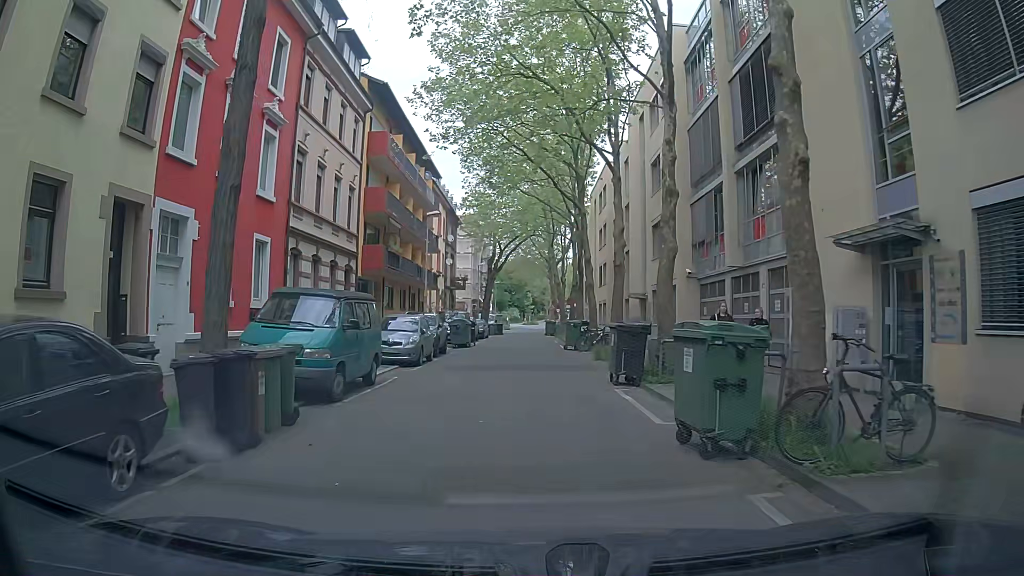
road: residential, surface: asphalt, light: Day
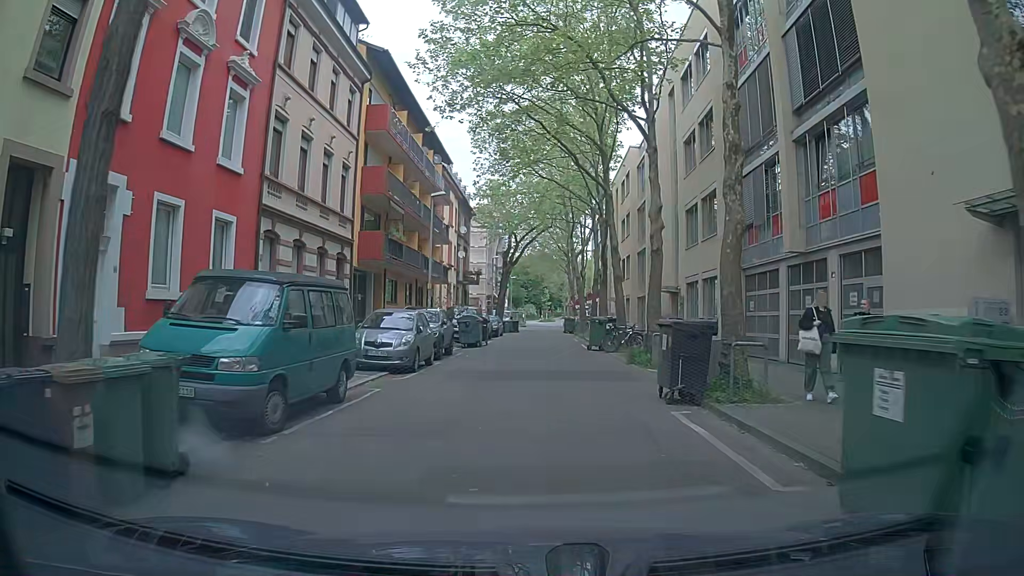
(-0.1, +3.8) m; 0°
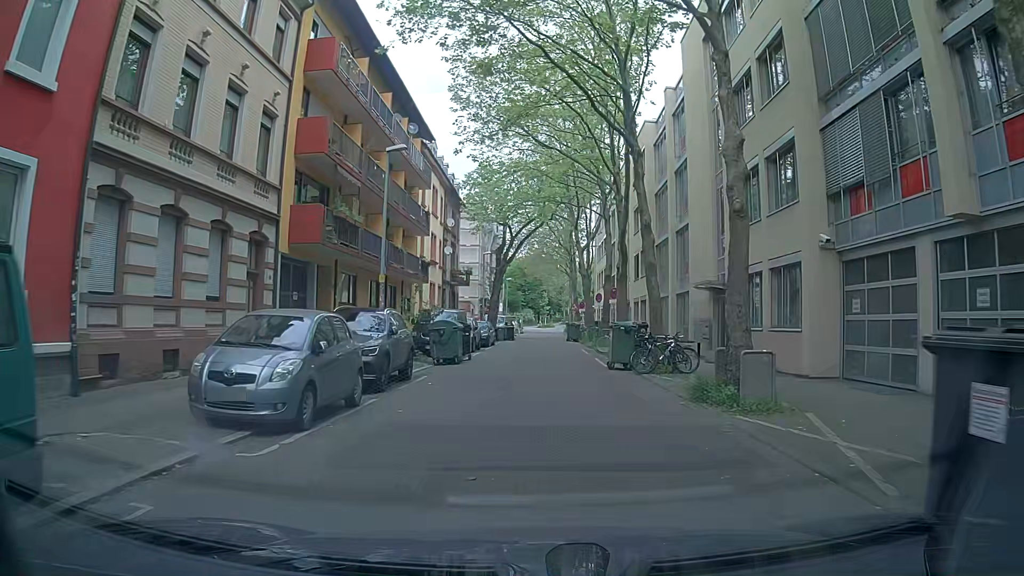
(-0.3, +8.1) m; -3°
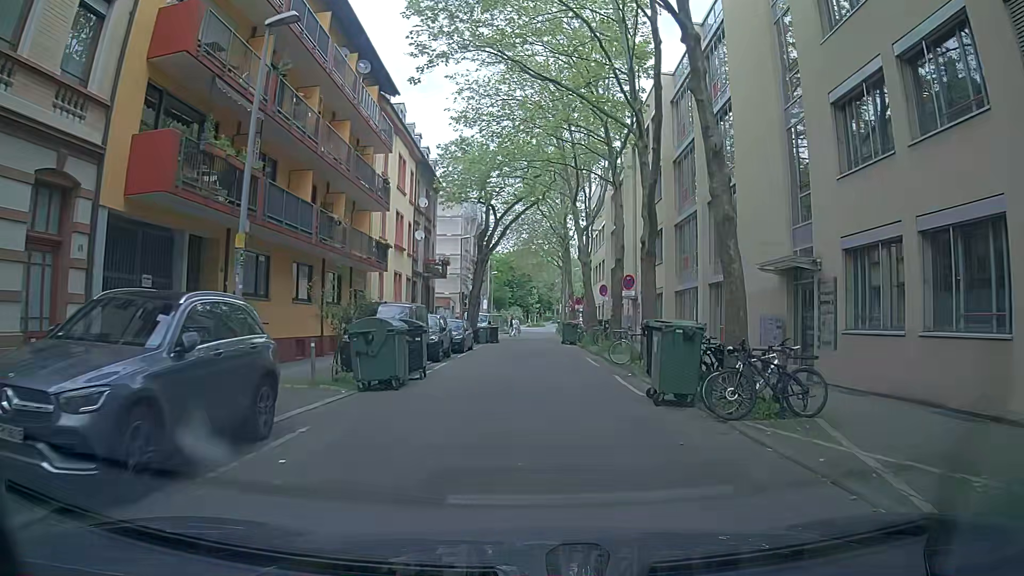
(+0.1, +8.6) m; +3°
